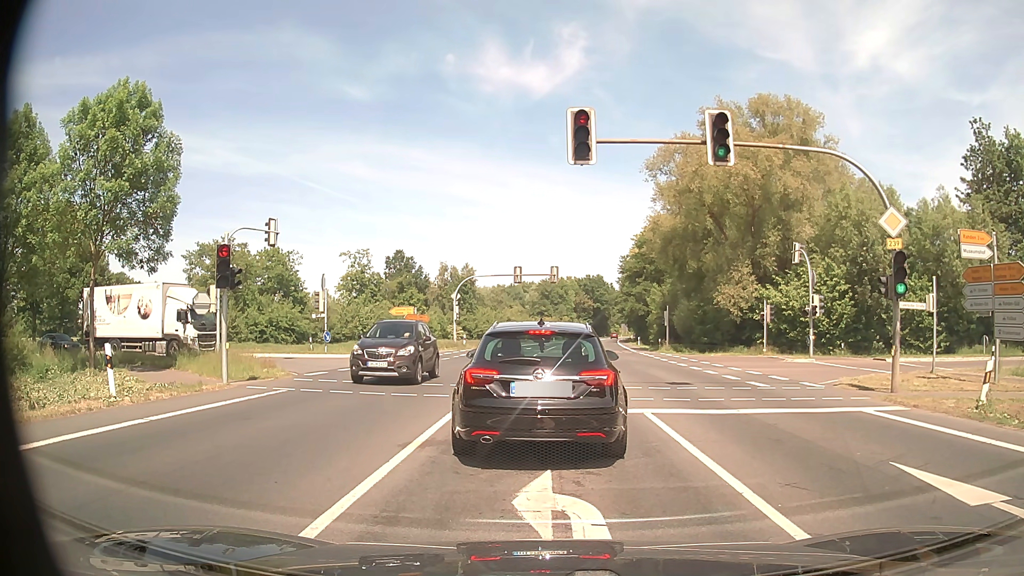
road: primary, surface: asphalt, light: Day
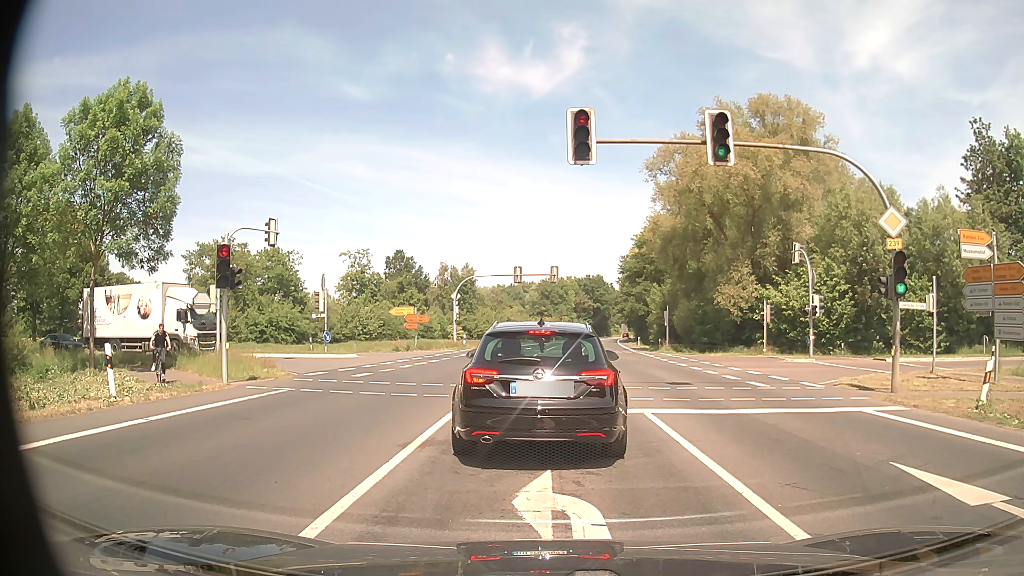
(0.0, 0.0) m; 0°
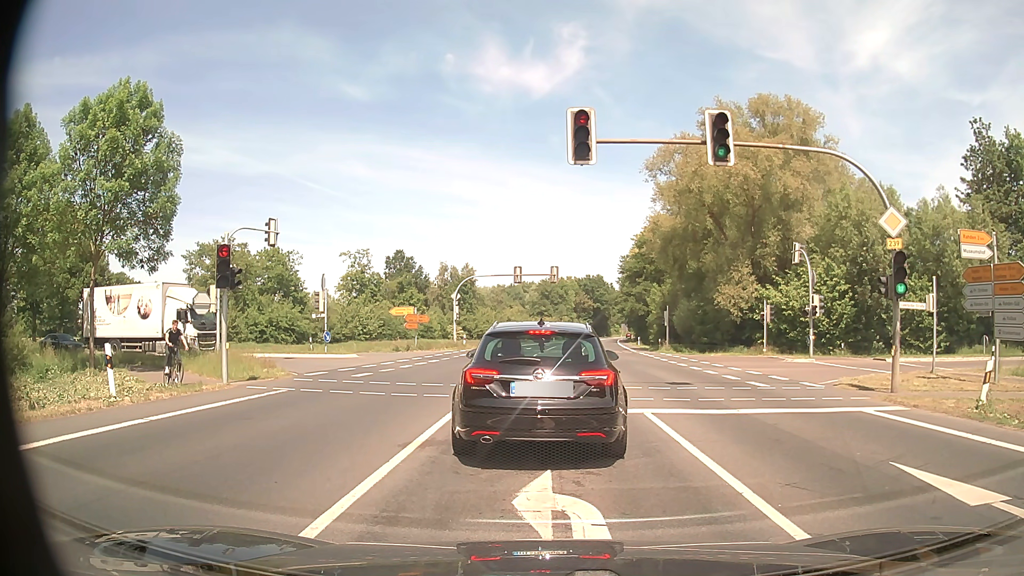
(0.0, 0.0) m; 0°
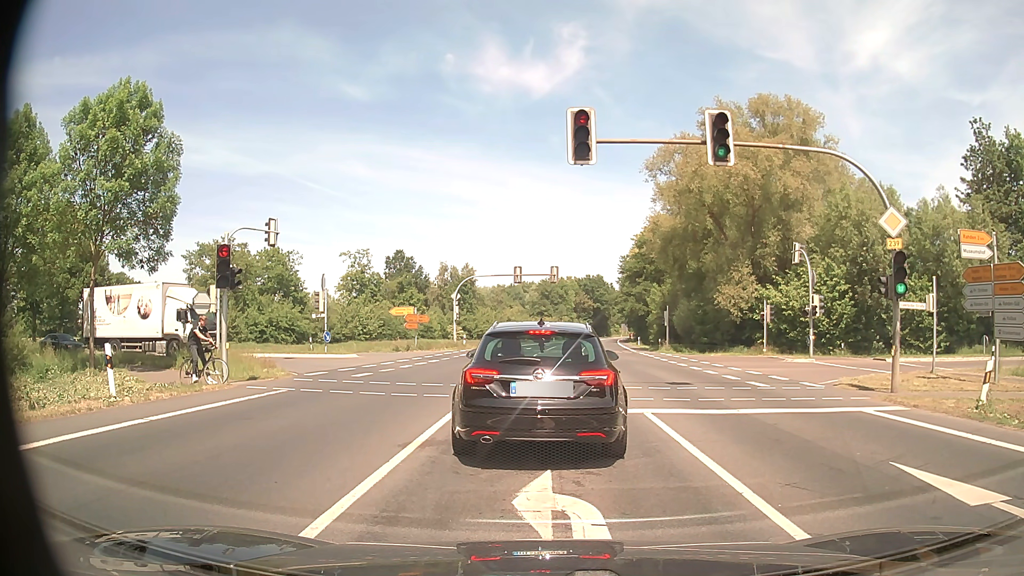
(0.0, 0.0) m; 0°
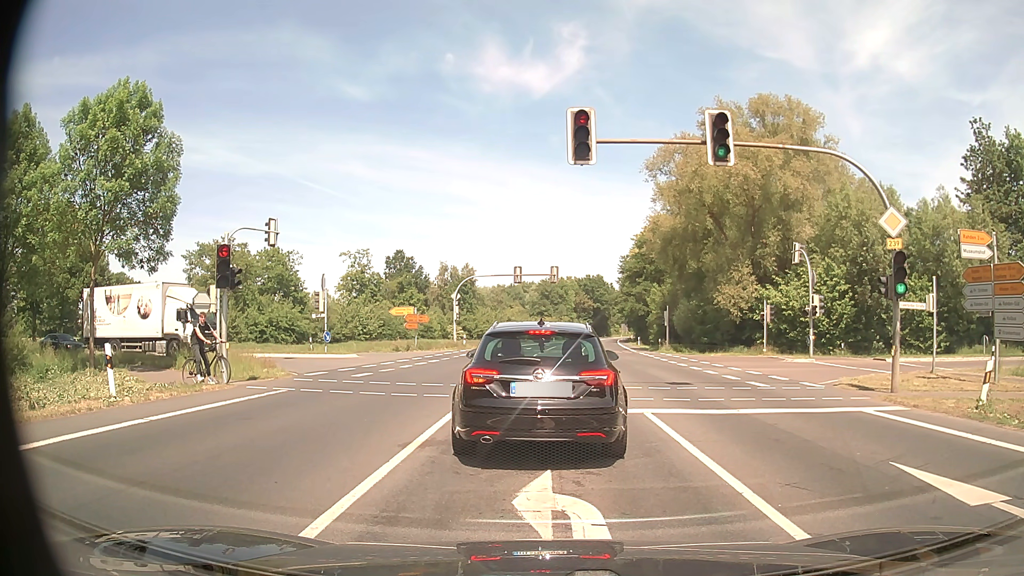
(0.0, 0.0) m; 0°
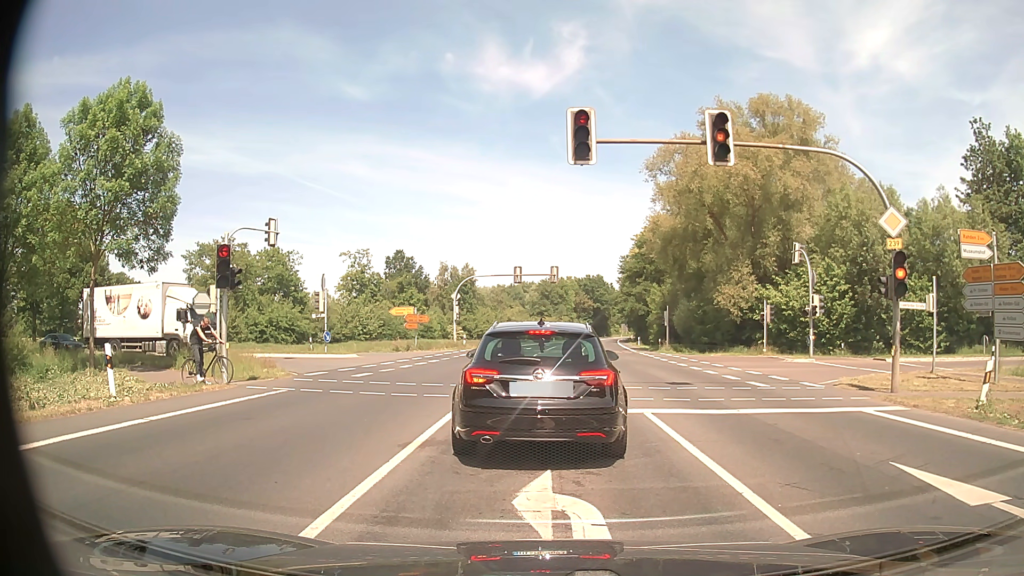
(0.0, 0.0) m; 0°
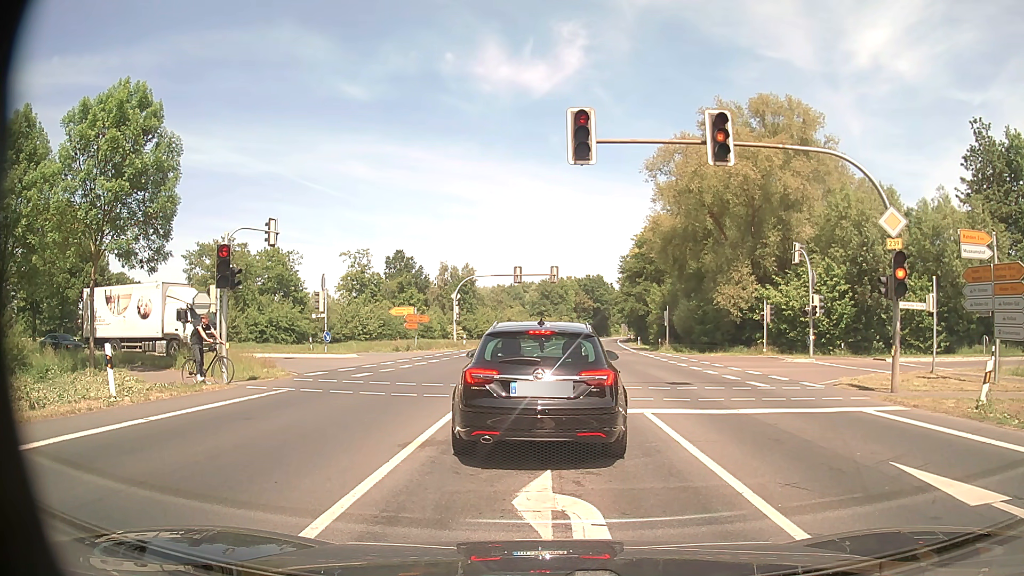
(0.0, 0.0) m; 0°
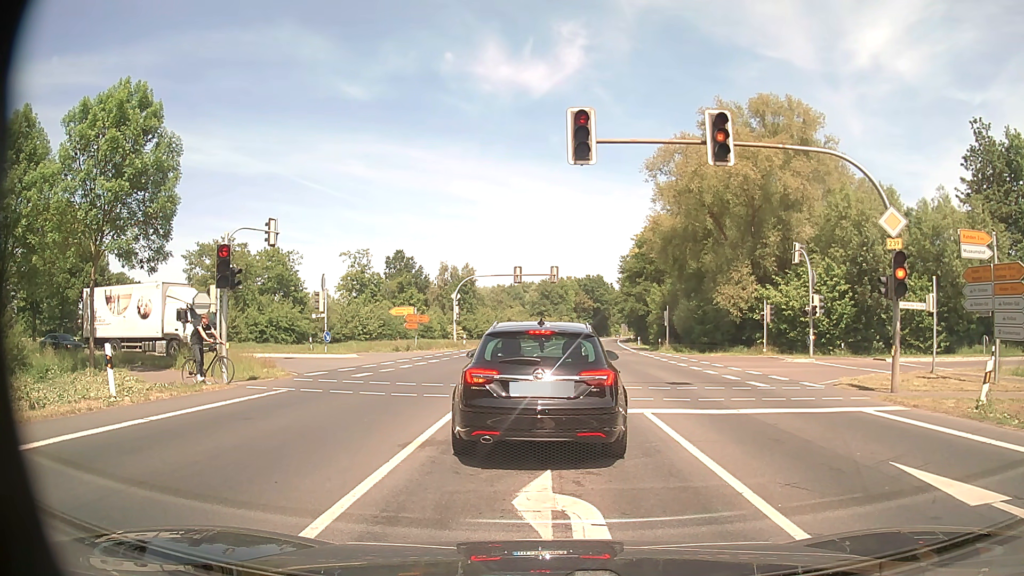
(0.0, 0.0) m; 0°
(0, +10) (0, +20) (0, +30) (-5, +39) (-14, +43) (-24, +44) (-34, +44) (-44, +44) (-54, +45) (-64, +45) m
